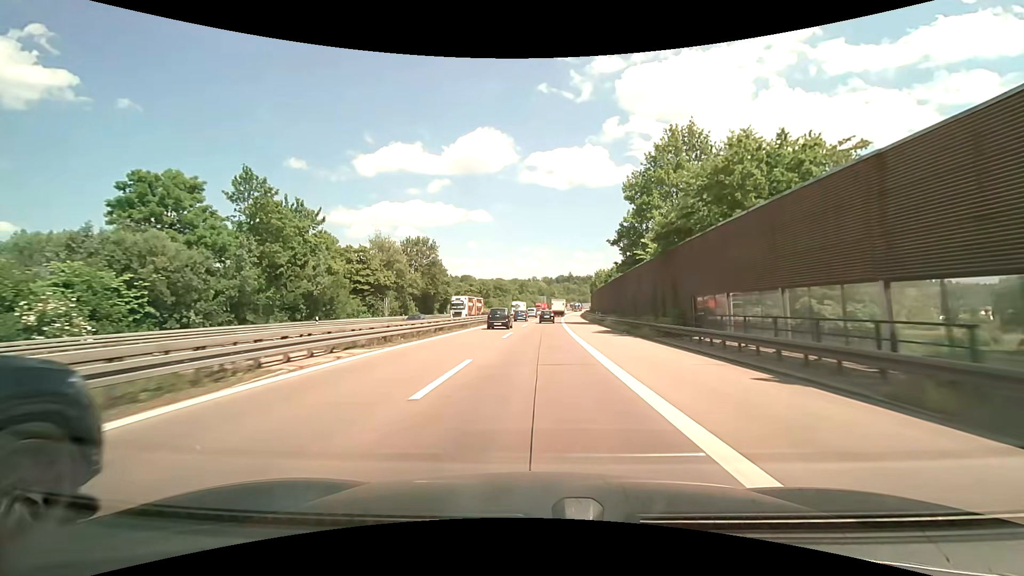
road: motorway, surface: asphalt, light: Day
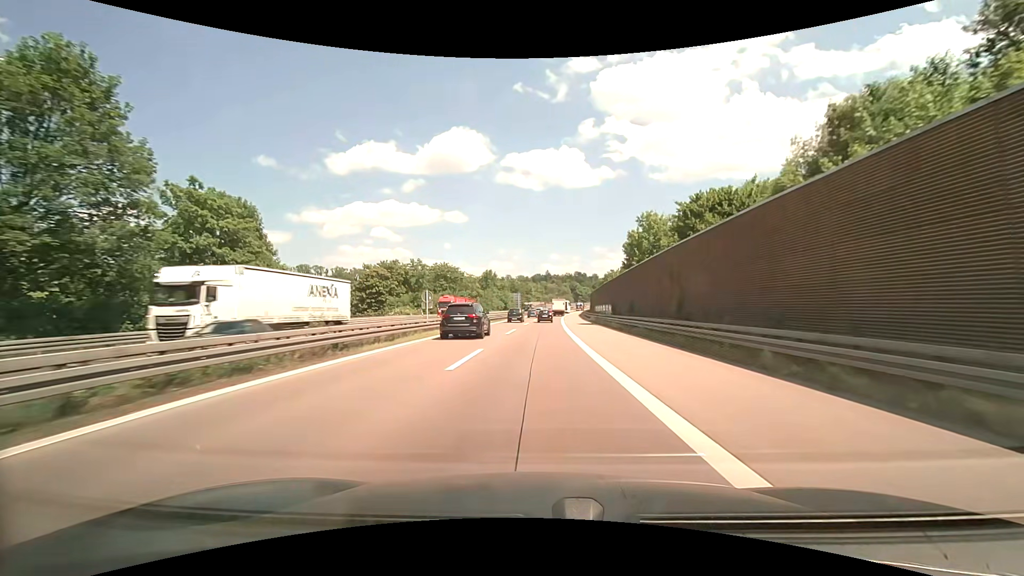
(+1.6, +68.7) m; +3°
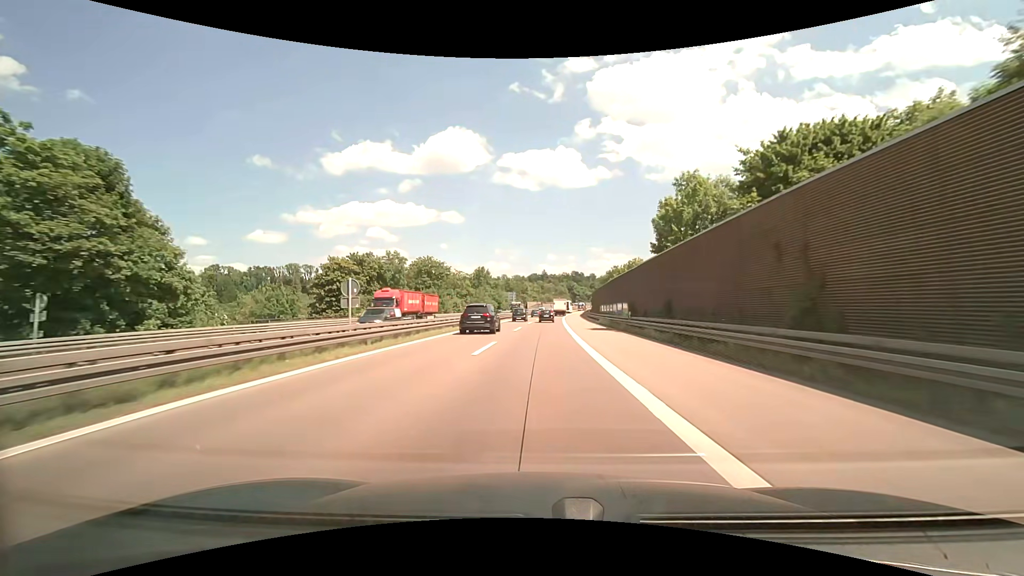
(0.0, +13.8) m; 0°
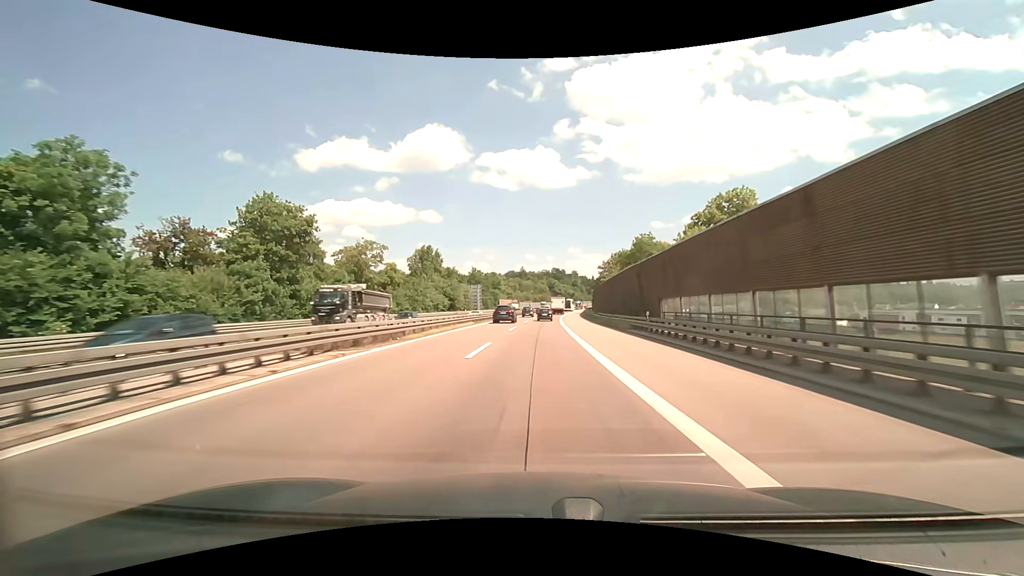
(+1.1, +55.7) m; +2°
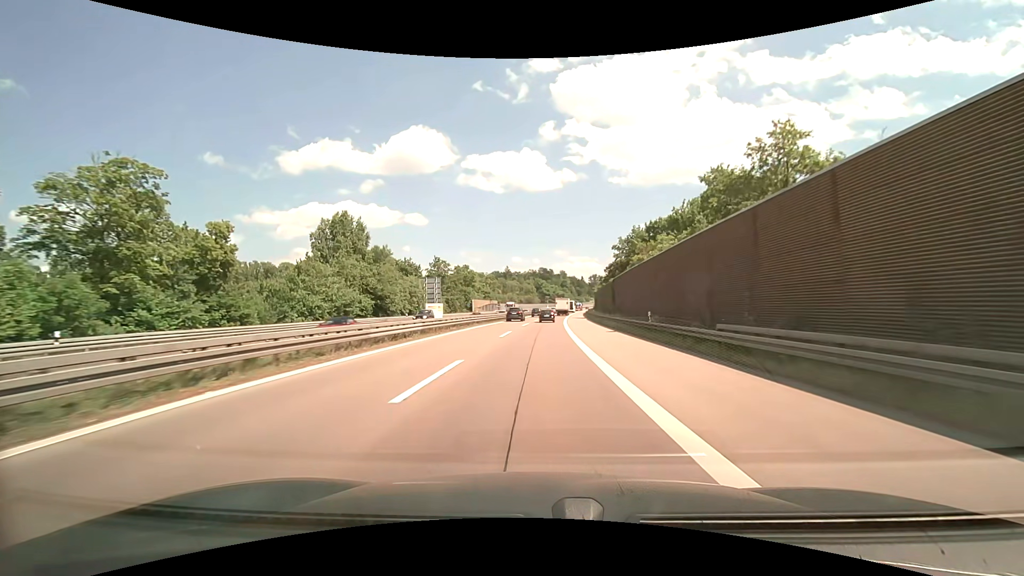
(+0.6, +42.2) m; +2°
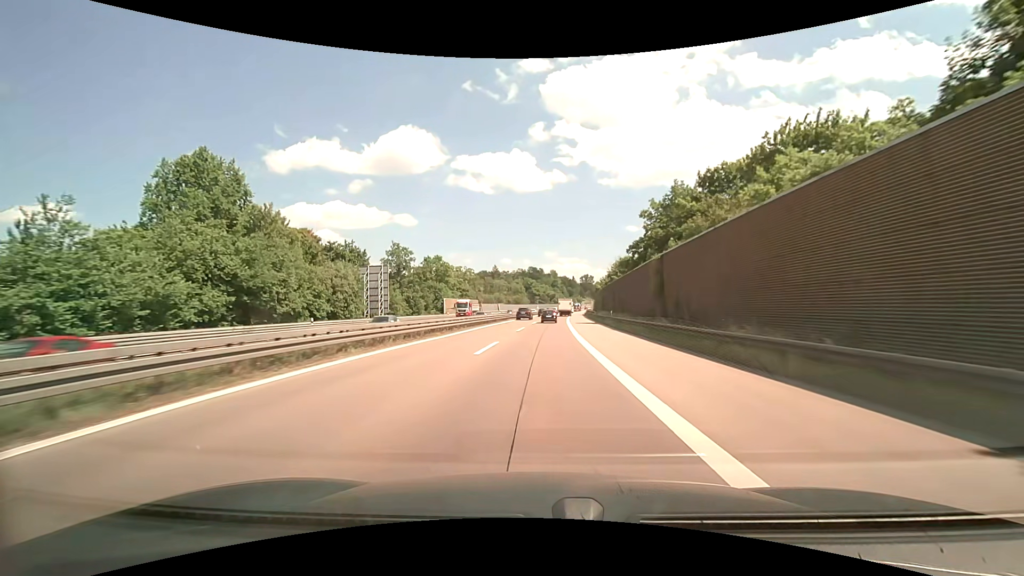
(+0.3, +28.2) m; +1°
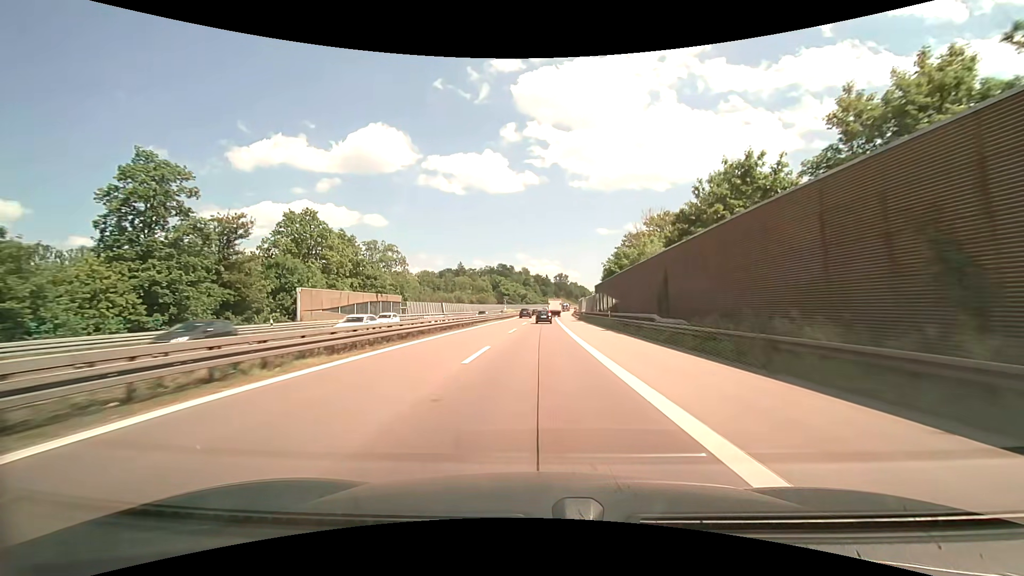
(+1.6, +56.7) m; +3°
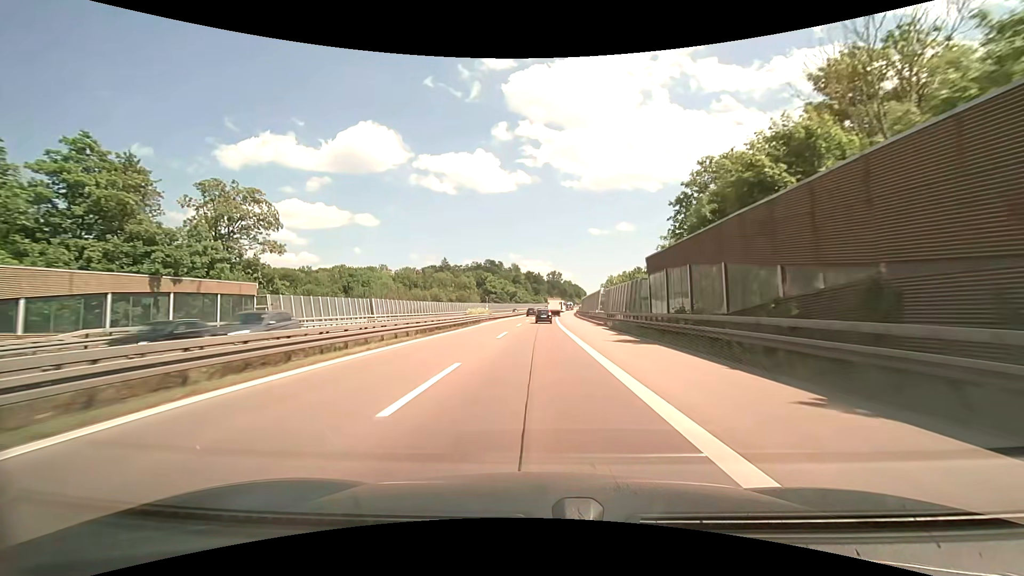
(+0.4, +42.6) m; +1°
(0, +10) (0, +20) (0, +30) (0, +40) (0, +50) (+1, +60) (+1, +70) (+1, +80) (+2, +90) (+2, +100) m
